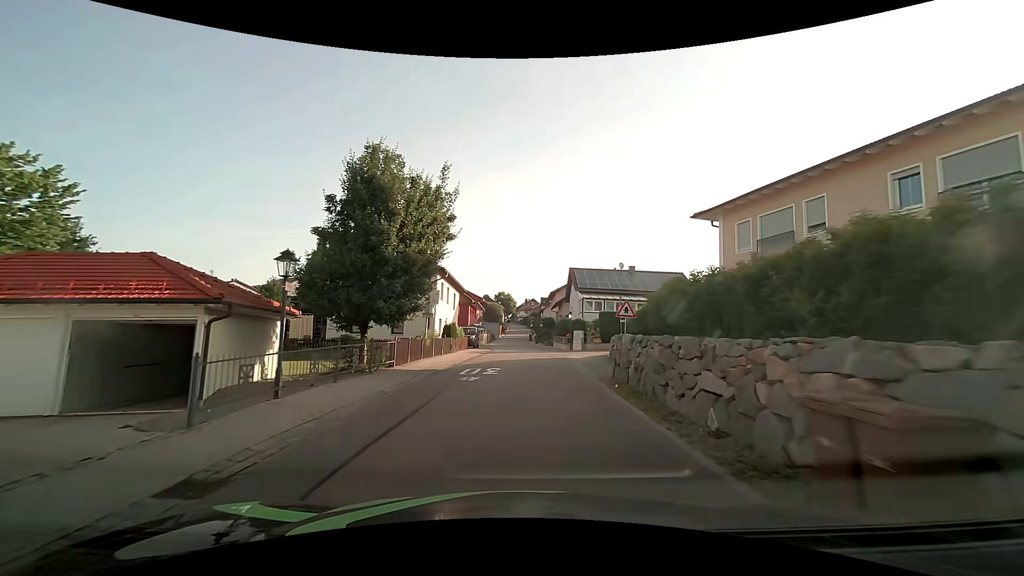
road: tertiary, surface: asphalt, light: Day
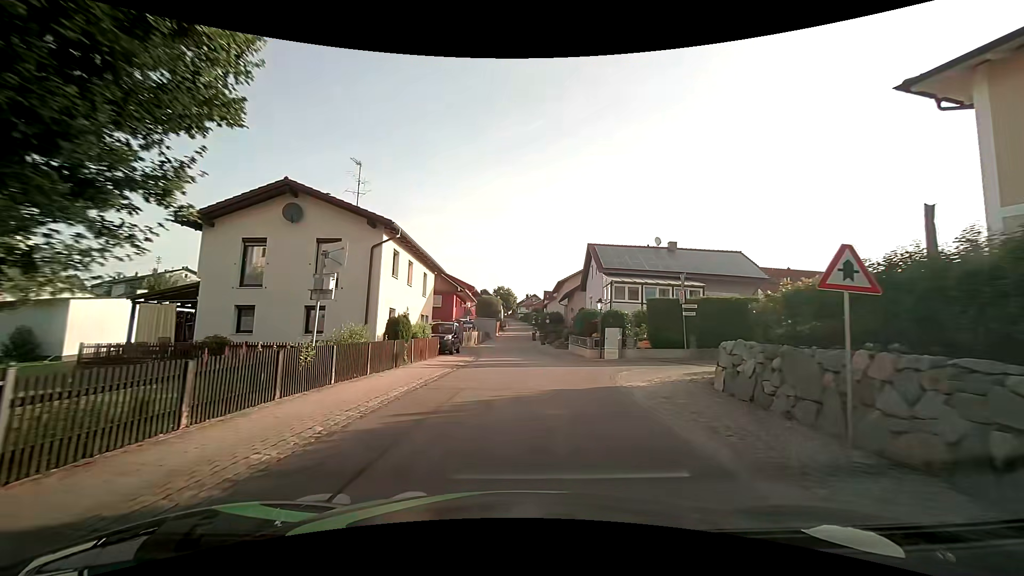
(0.0, +13.8) m; 0°
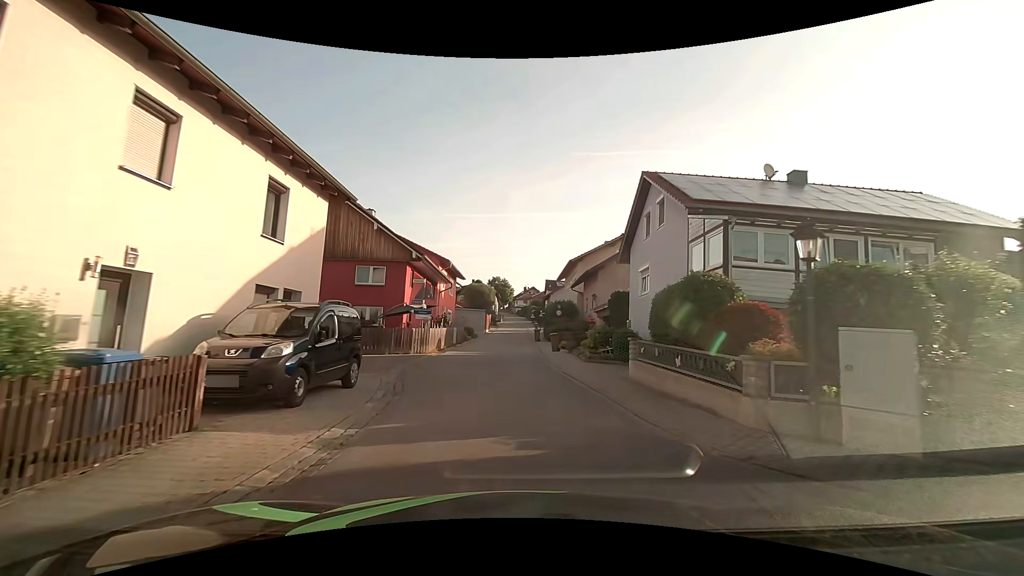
(-0.1, +17.9) m; 0°
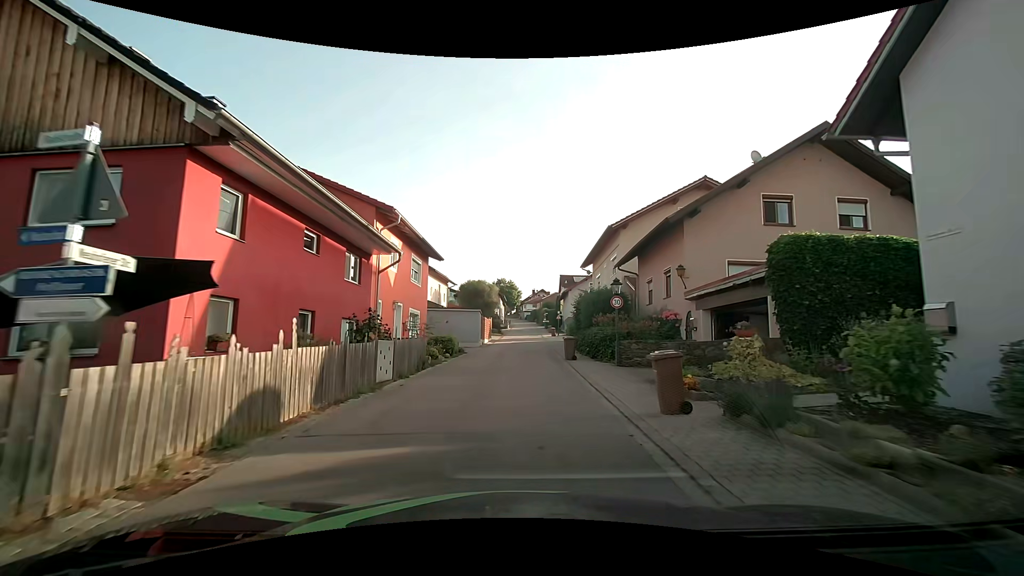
(-0.3, +18.1) m; -1°
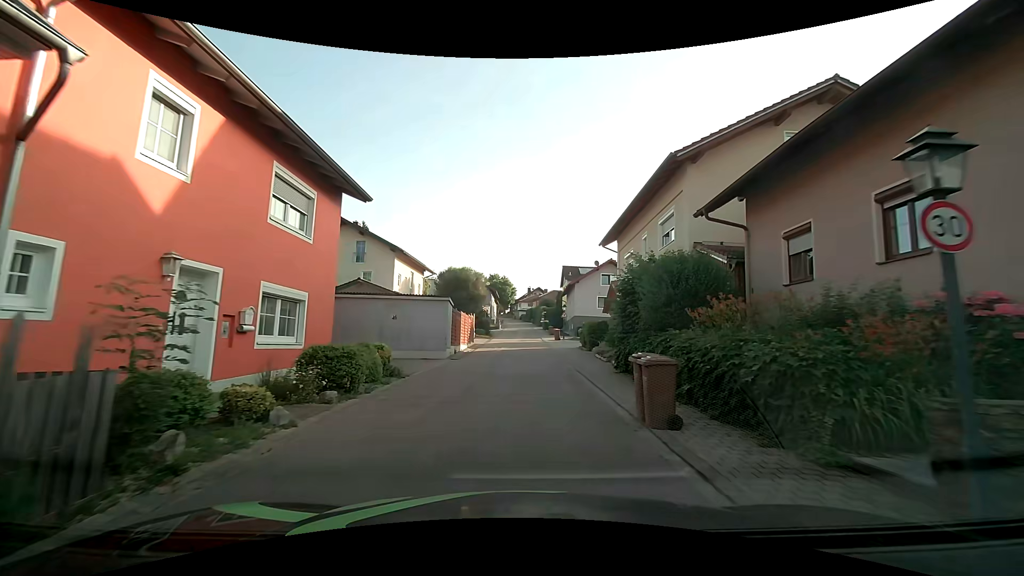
(+0.1, +13.6) m; +1°
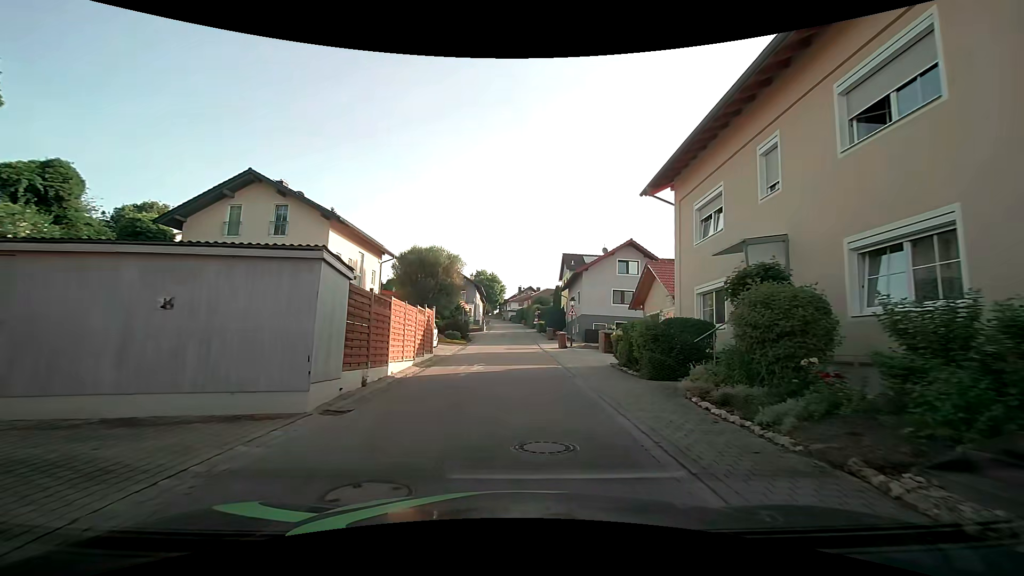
(+0.1, +13.5) m; +1°
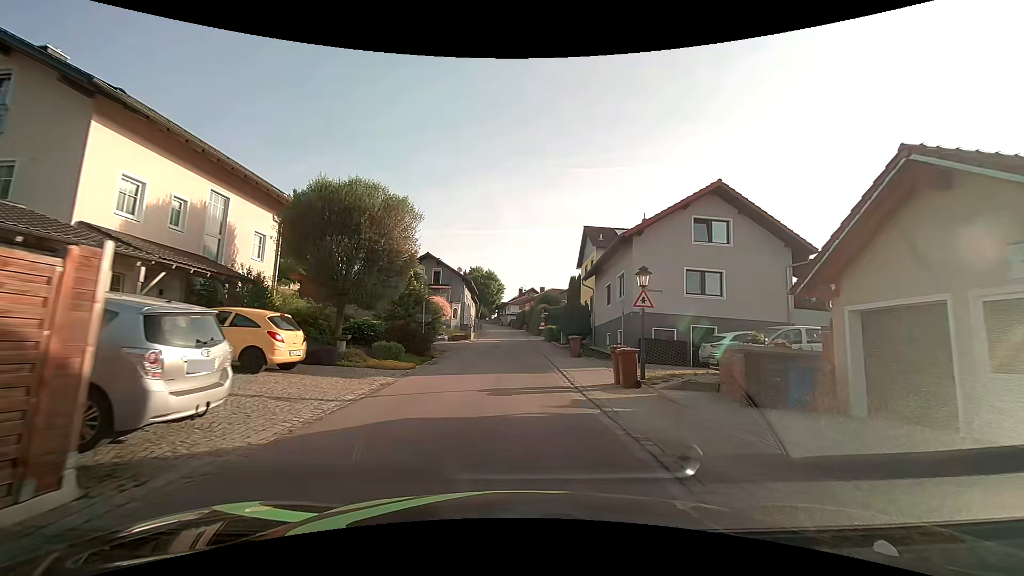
(0.0, +17.6) m; 0°
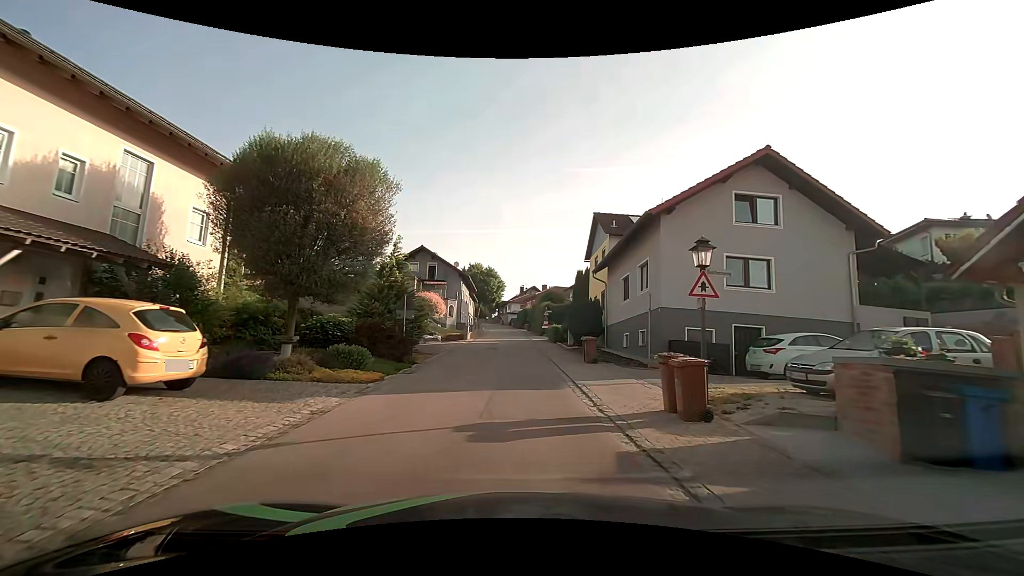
(0.0, +4.3) m; 0°
(0, +10) (0, +20) (0, +30) (0, +40) (0, +50) (0, +60) (-1, +70) (-1, +80) (-2, +90) (-4, +100) m
